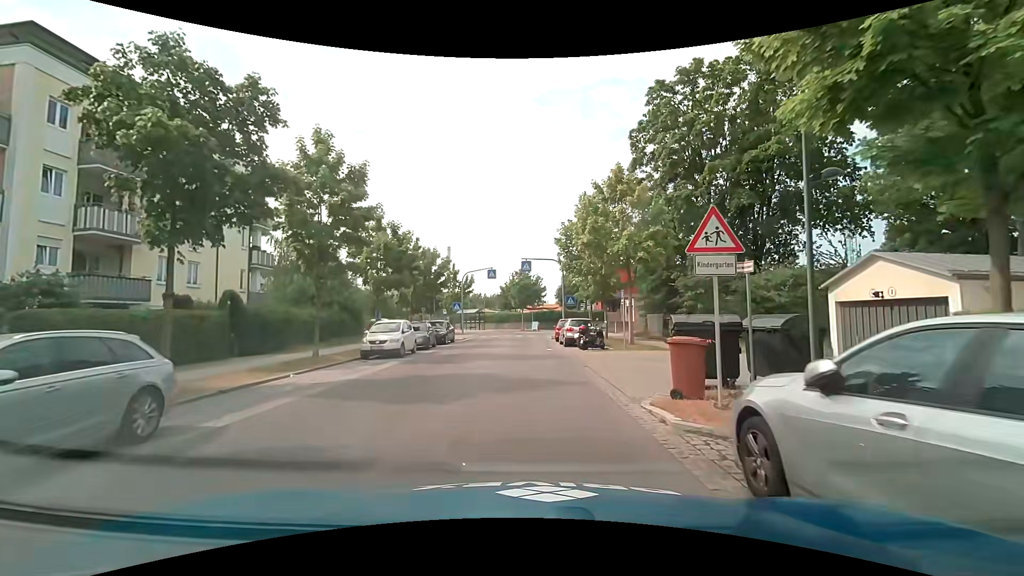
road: residential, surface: asphalt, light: Day
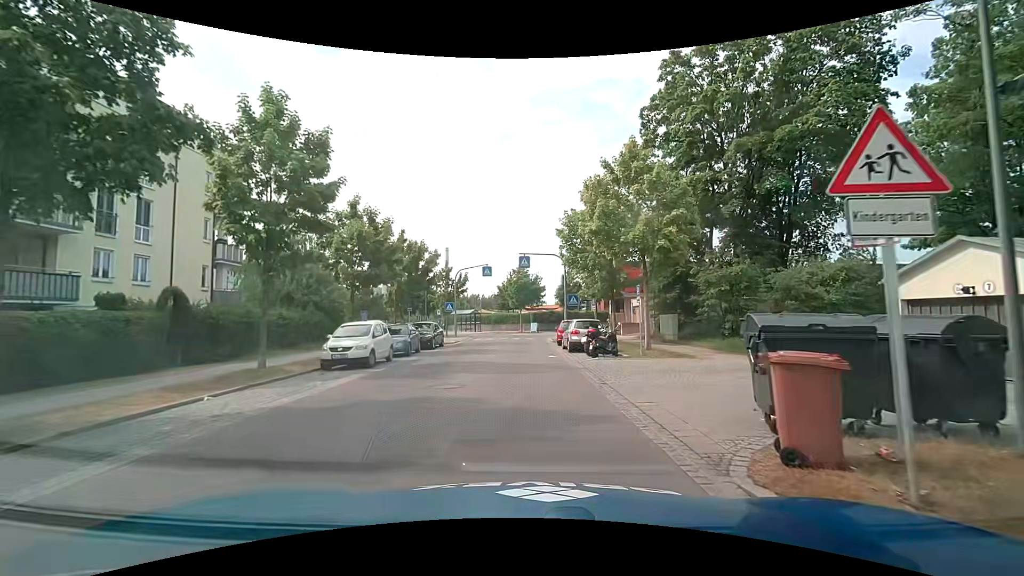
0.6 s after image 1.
(0.0, +3.7) m; -1°
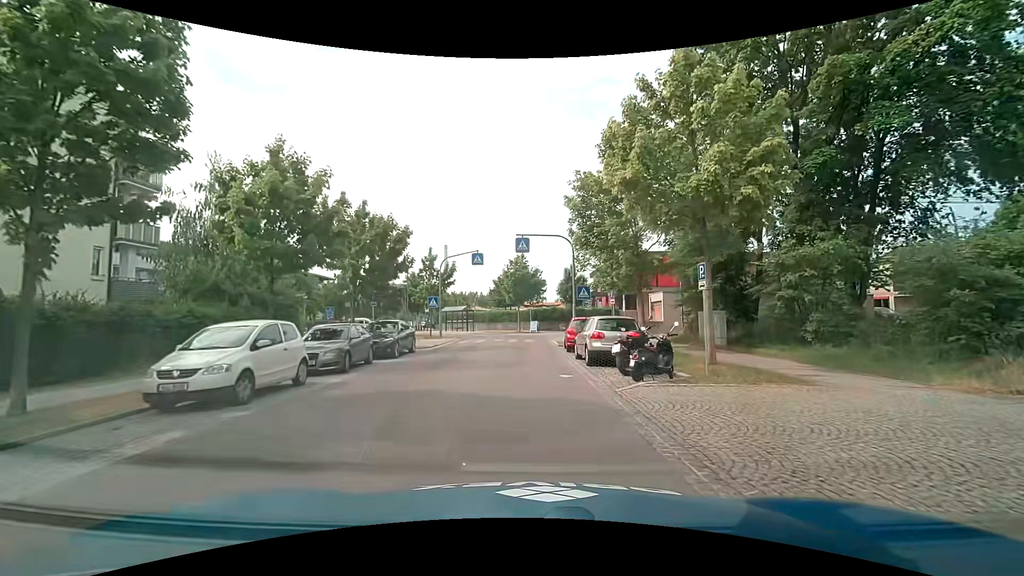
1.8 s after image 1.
(0.0, +7.3) m; +1°
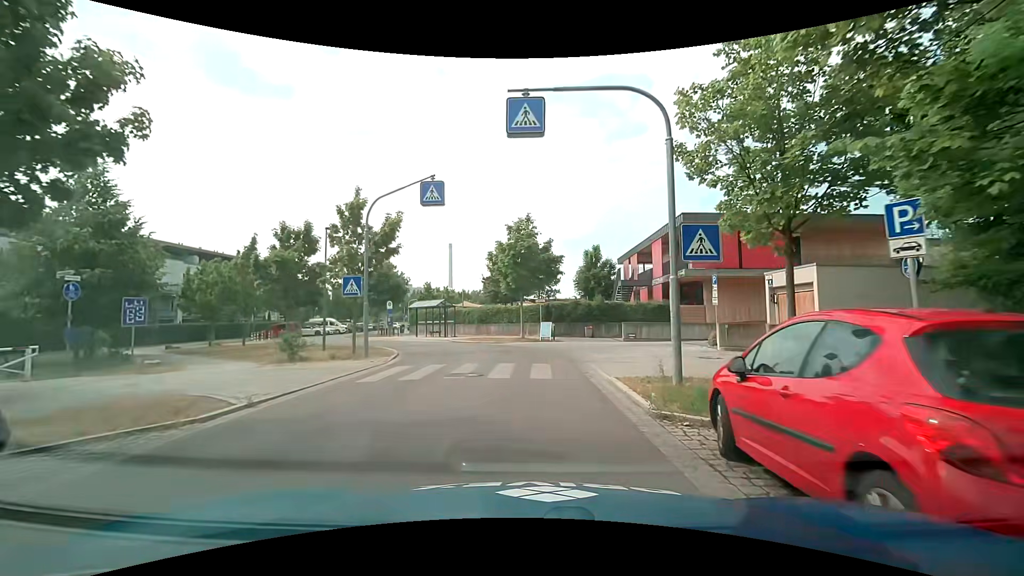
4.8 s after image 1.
(-0.4, +18.6) m; 0°
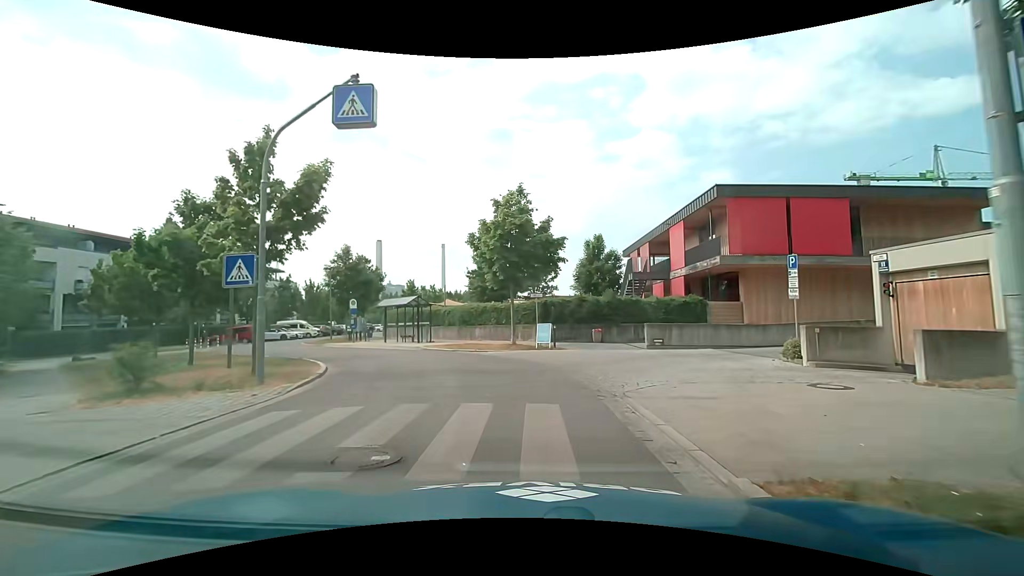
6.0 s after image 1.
(-0.2, +7.1) m; -1°
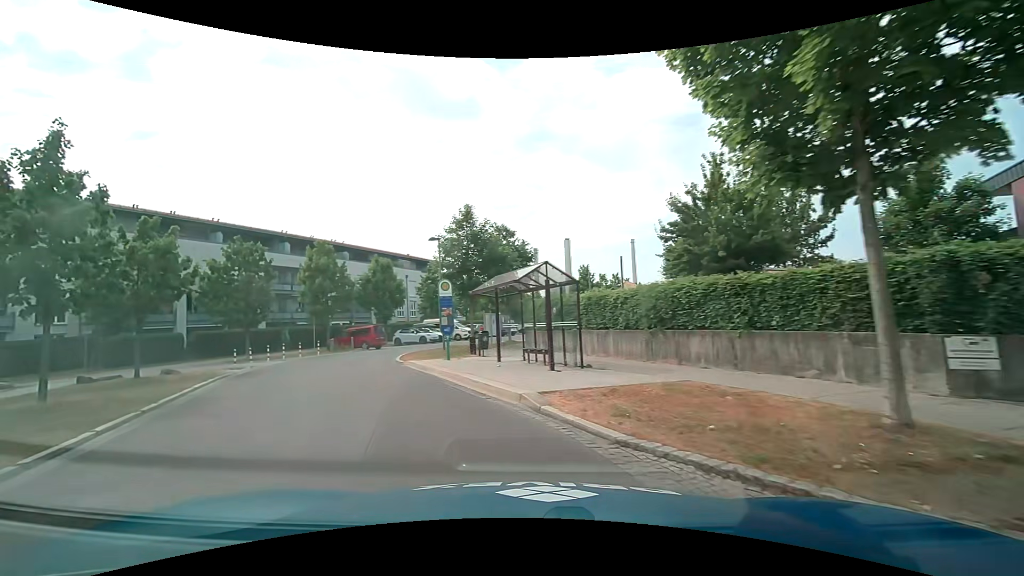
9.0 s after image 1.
(-1.6, +17.9) m; -22°
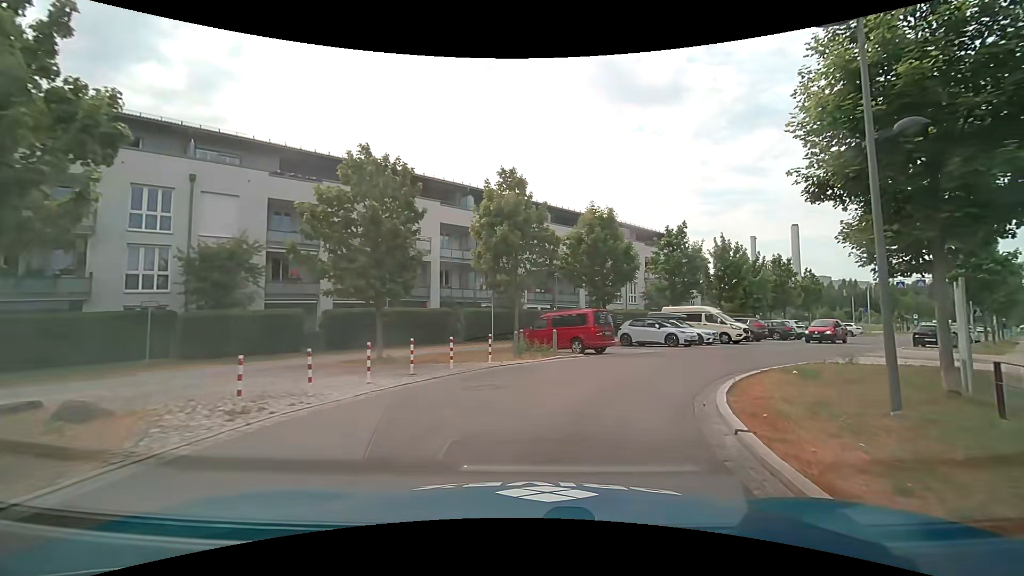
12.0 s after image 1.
(-5.5, +17.7) m; -21°
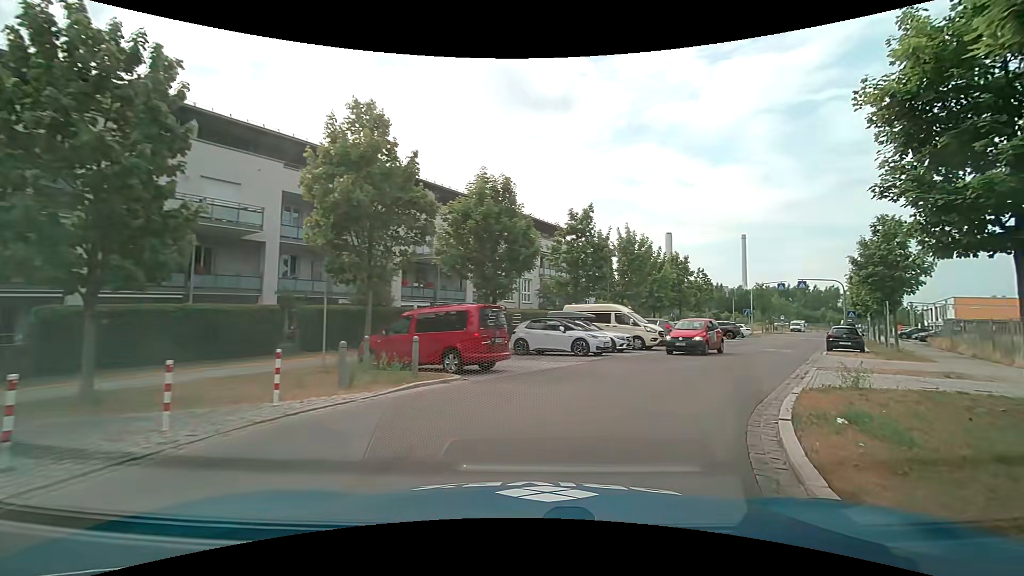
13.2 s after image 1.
(+0.7, +7.3) m; +13°
(+2, +10) (+7, +19) (+12, +27) (+17, +36) (+22, +44) (+27, +53) (+32, +62) (+37, +70) (+42, +79) (+47, +88) m
